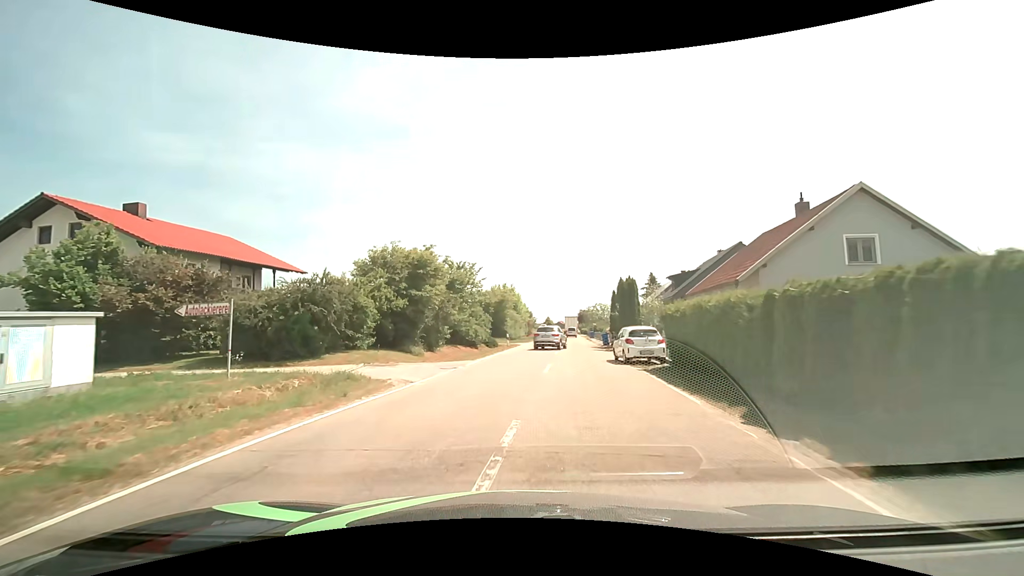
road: tertiary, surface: asphalt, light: Day
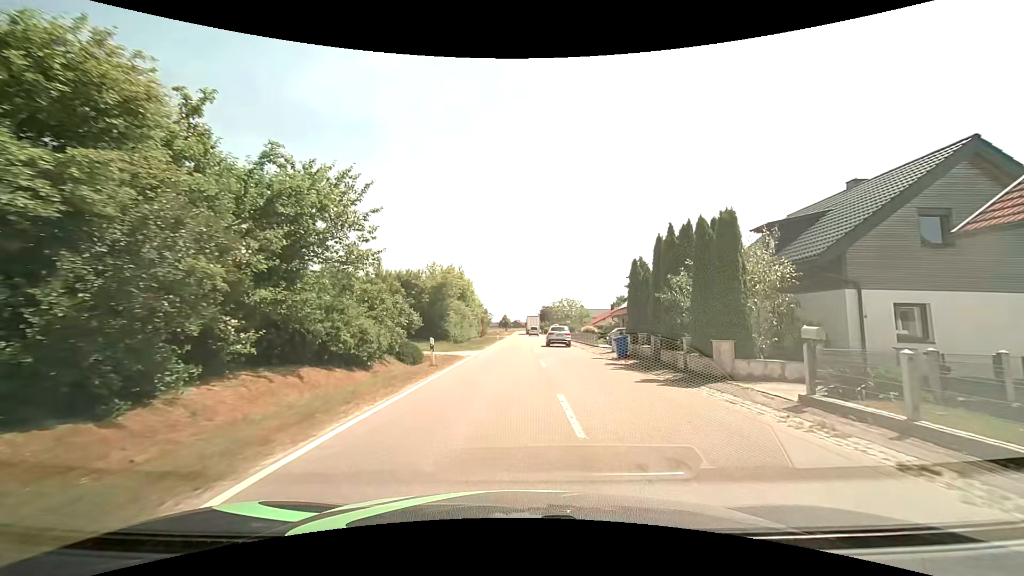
(+0.4, +21.0) m; +5°
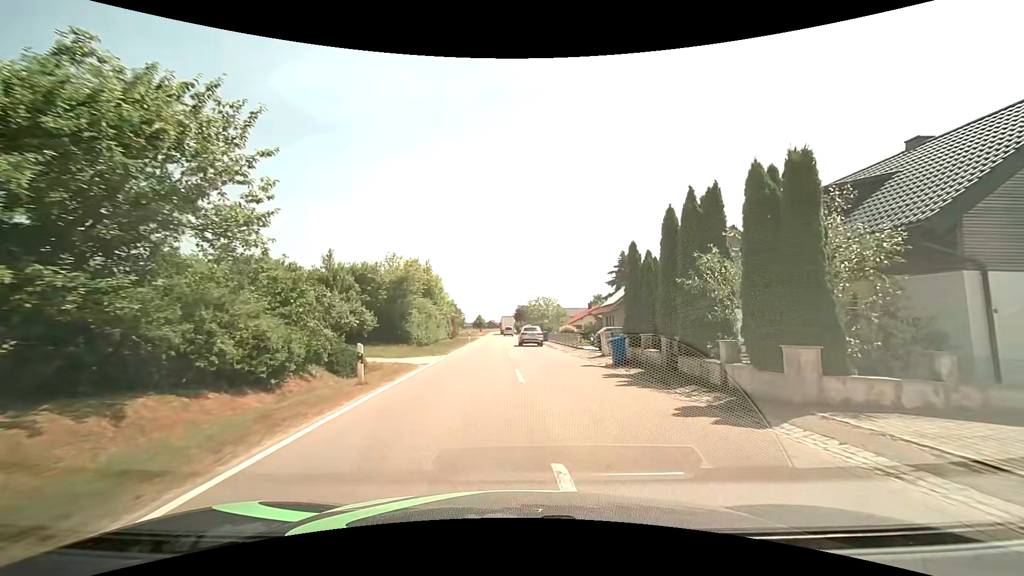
(+0.1, +5.2) m; +2°
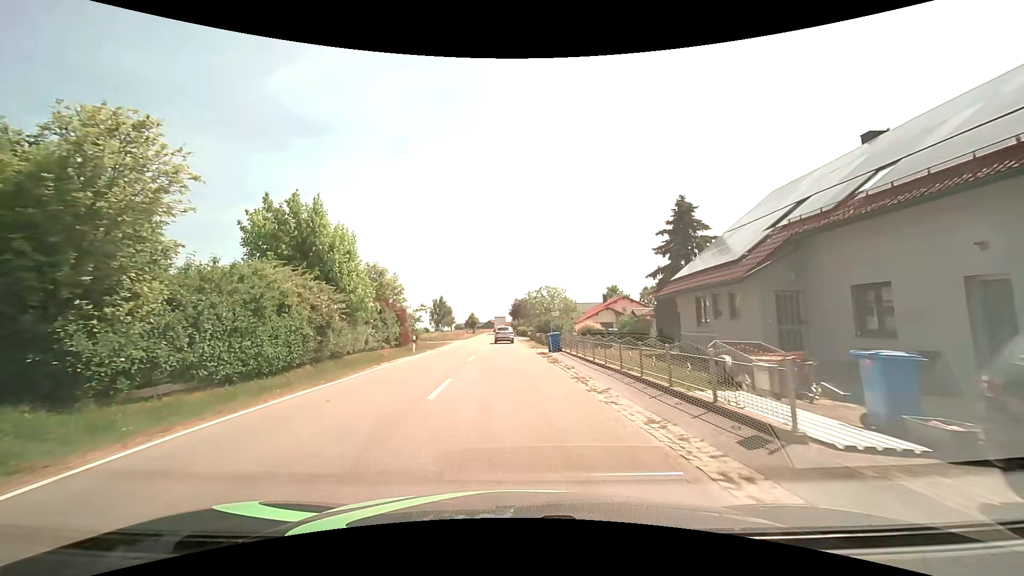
(+1.1, +26.2) m; +1°
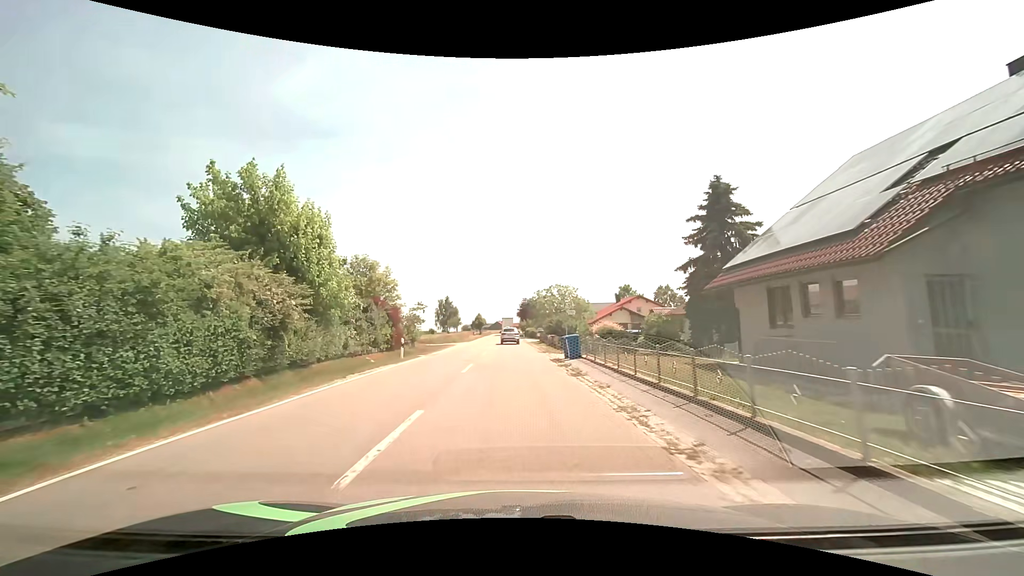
(-0.1, +5.2) m; -1°
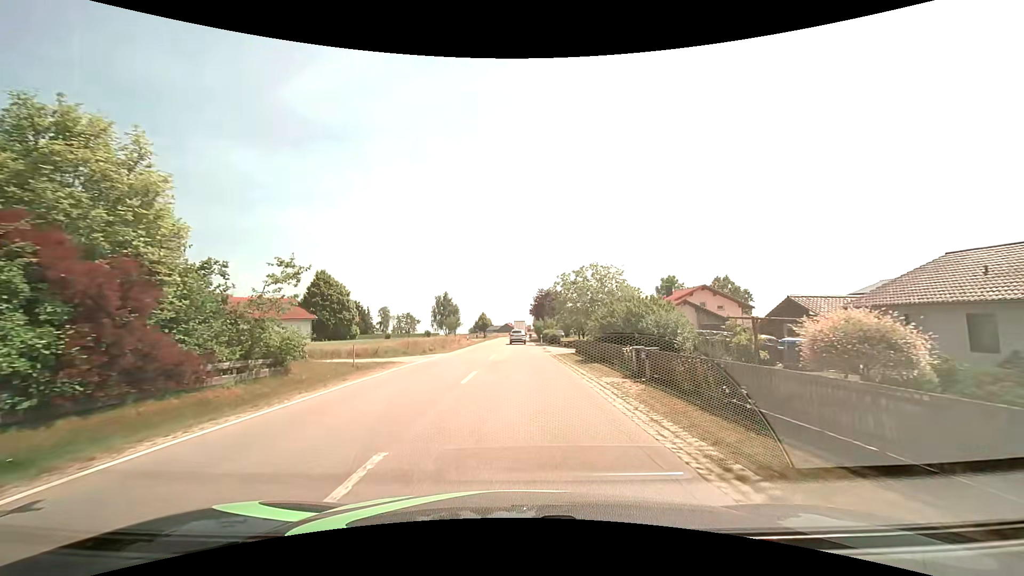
(-0.5, +26.5) m; -1°
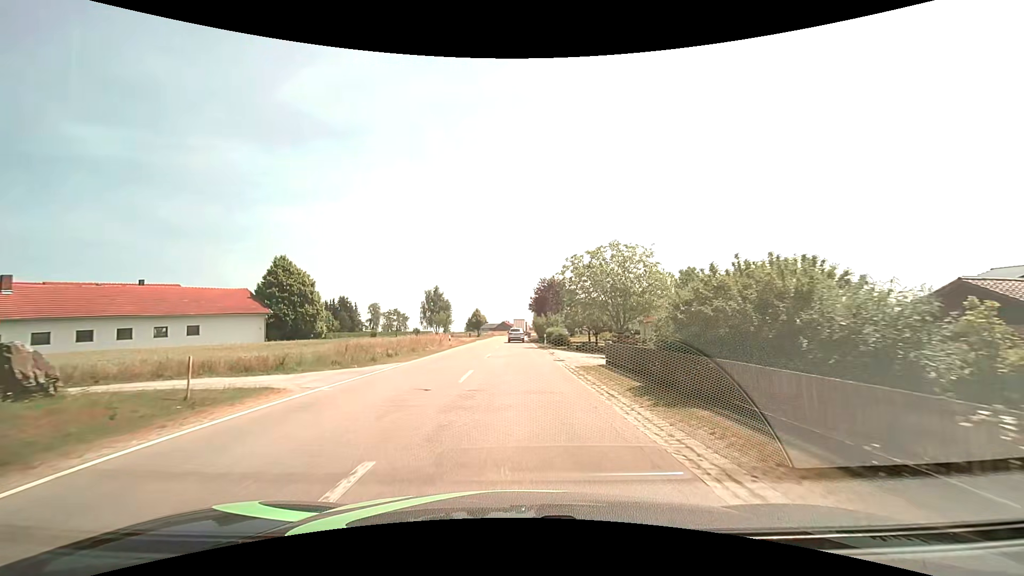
(0.0, +12.2) m; 0°
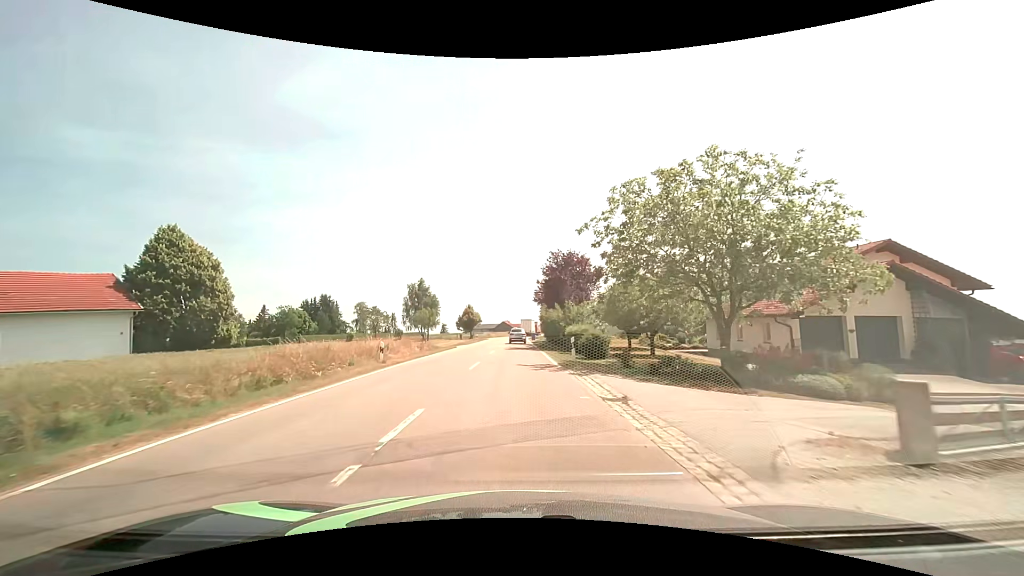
(+0.1, +20.3) m; 0°
(0, +10) (0, +20) (0, +30) (0, +40) (0, +50) (0, +60) (0, +70) (0, +80) (0, +90) (0, +100) m
